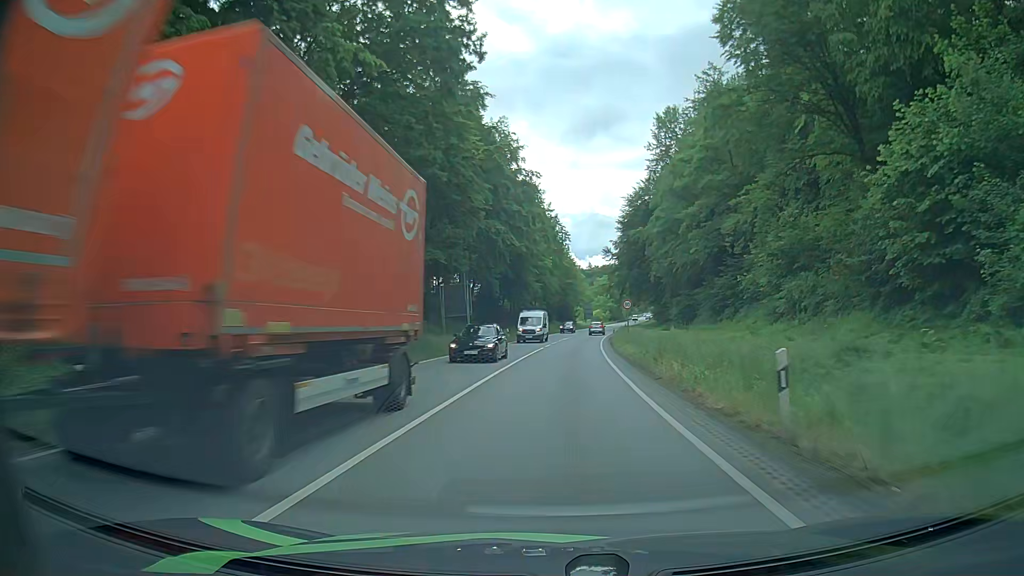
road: primary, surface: asphalt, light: Day
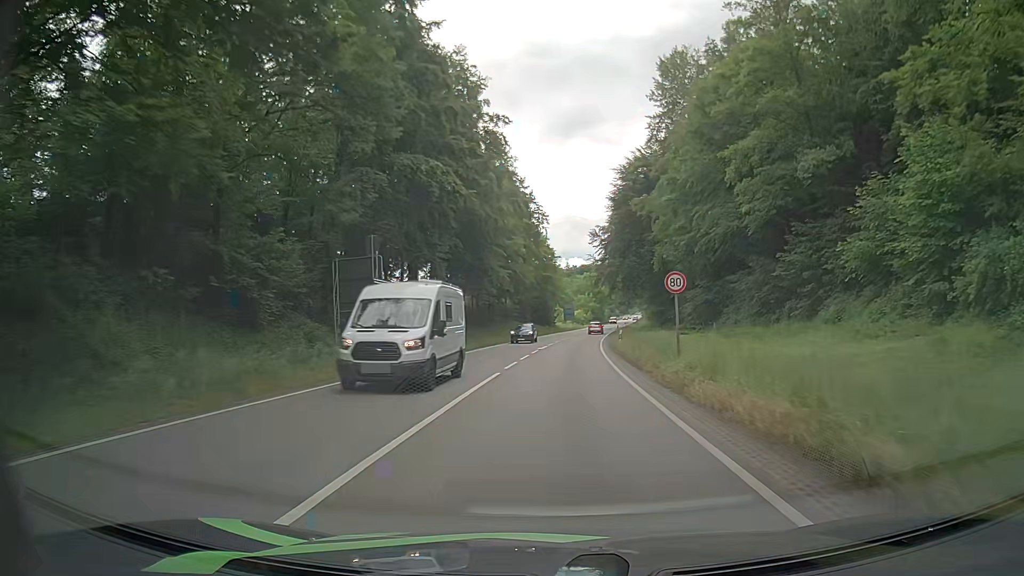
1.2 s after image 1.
(+0.5, +21.3) m; +2°
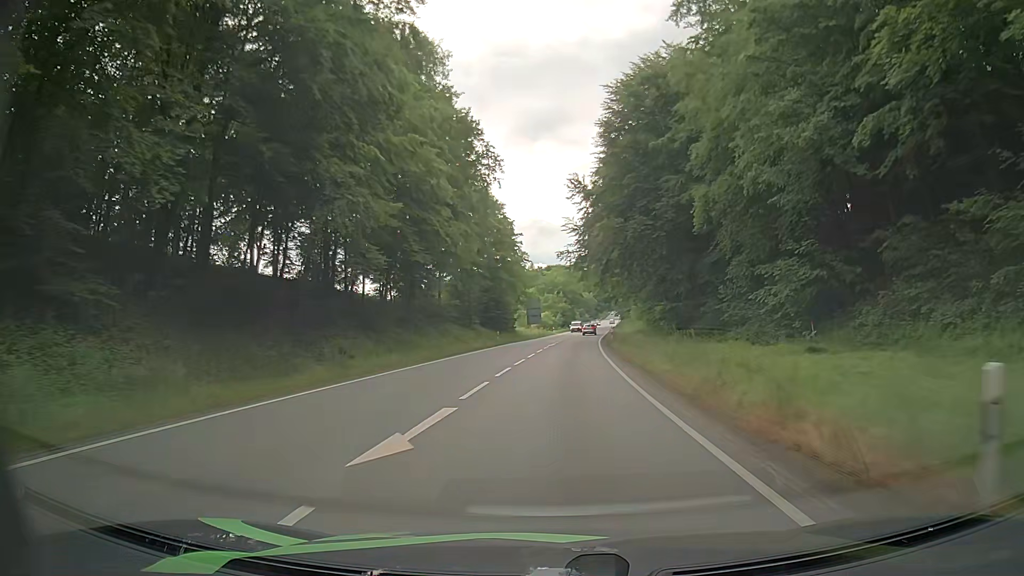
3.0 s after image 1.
(+0.9, +32.9) m; +3°
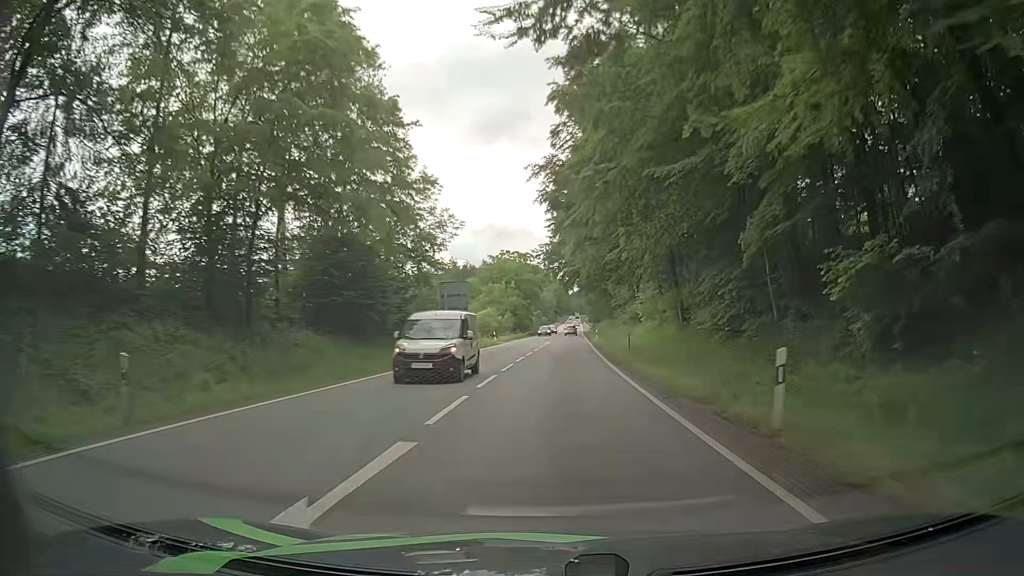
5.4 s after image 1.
(+1.2, +45.5) m; +3°
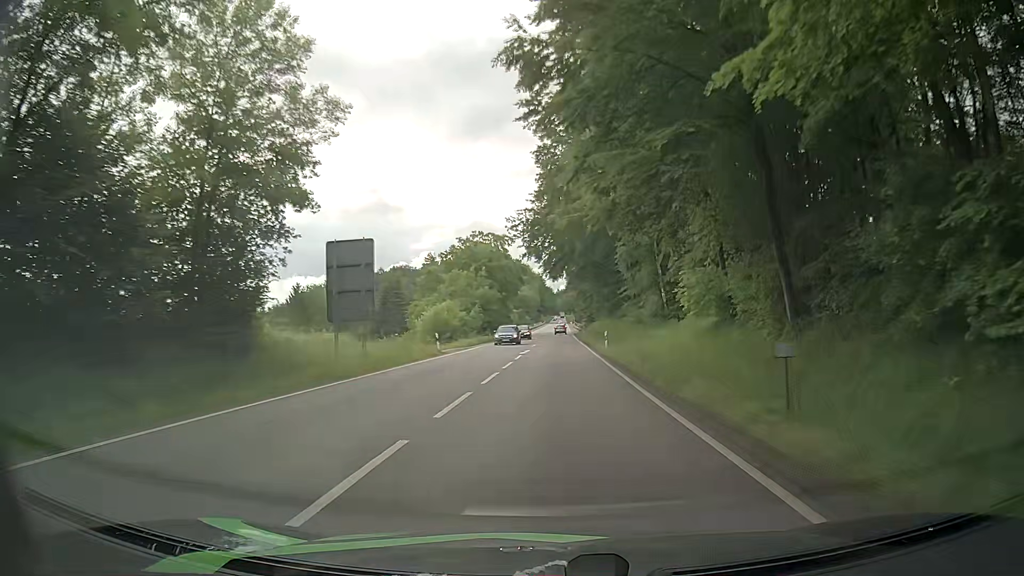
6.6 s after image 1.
(+0.4, +23.4) m; +2°
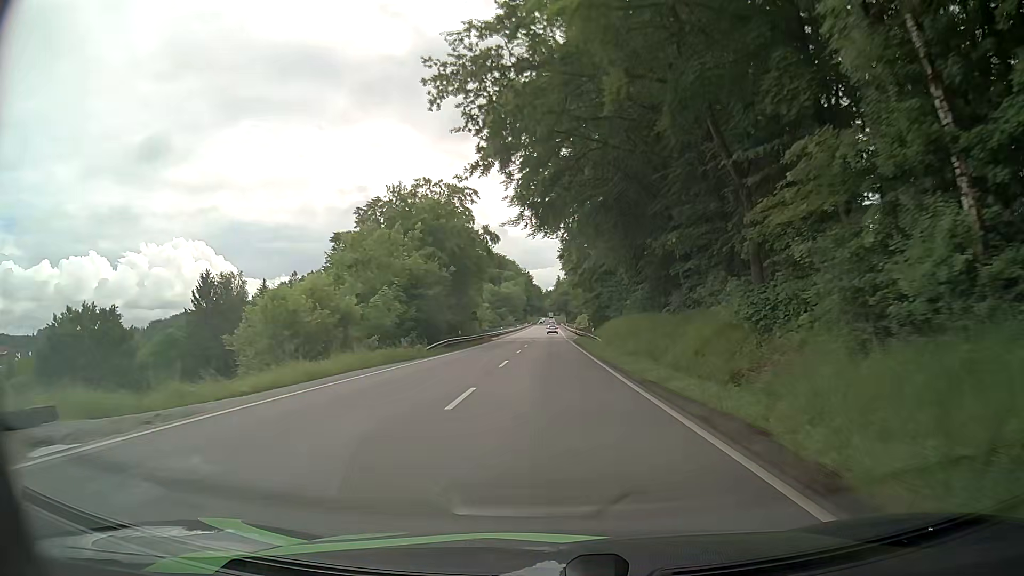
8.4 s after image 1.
(+0.2, +35.6) m; +1°
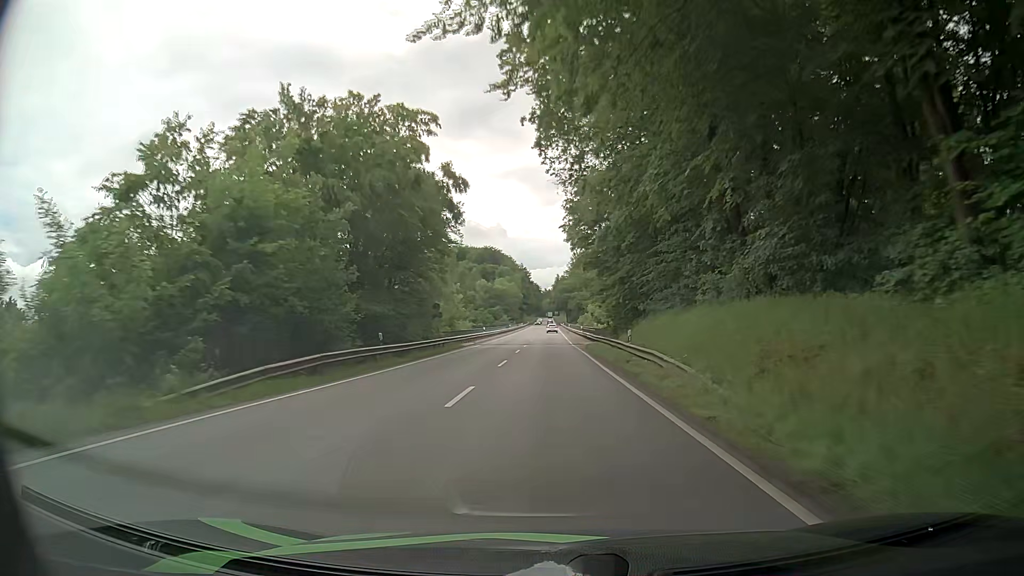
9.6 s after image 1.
(-0.1, +23.5) m; 0°
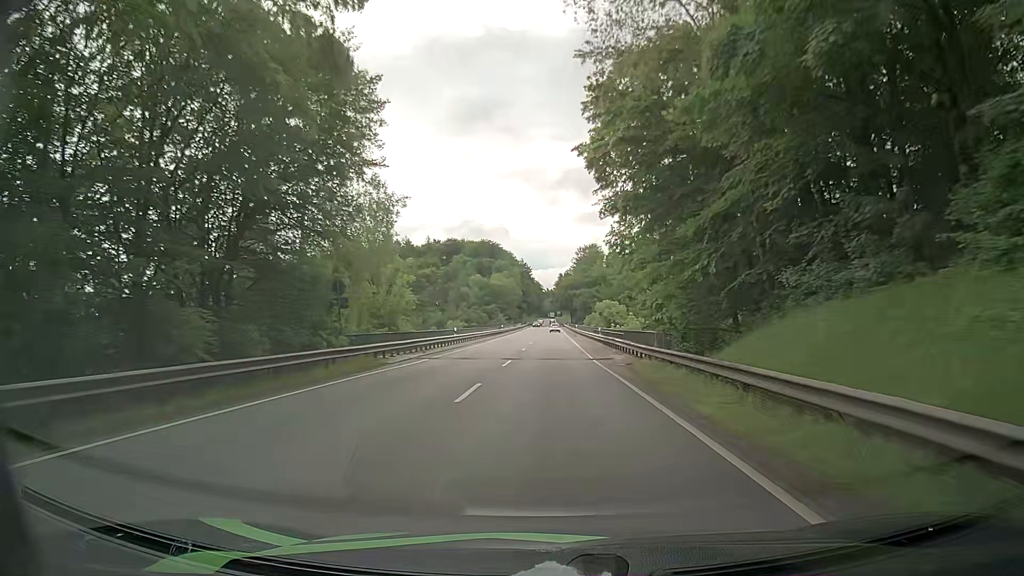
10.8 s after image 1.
(+0.1, +23.3) m; 0°
(0, +10) (0, +20) (0, +30) (0, +40) (+1, +50) (+1, +60) (+1, +70) (+1, +80) (+1, +90) (+2, +100) m
